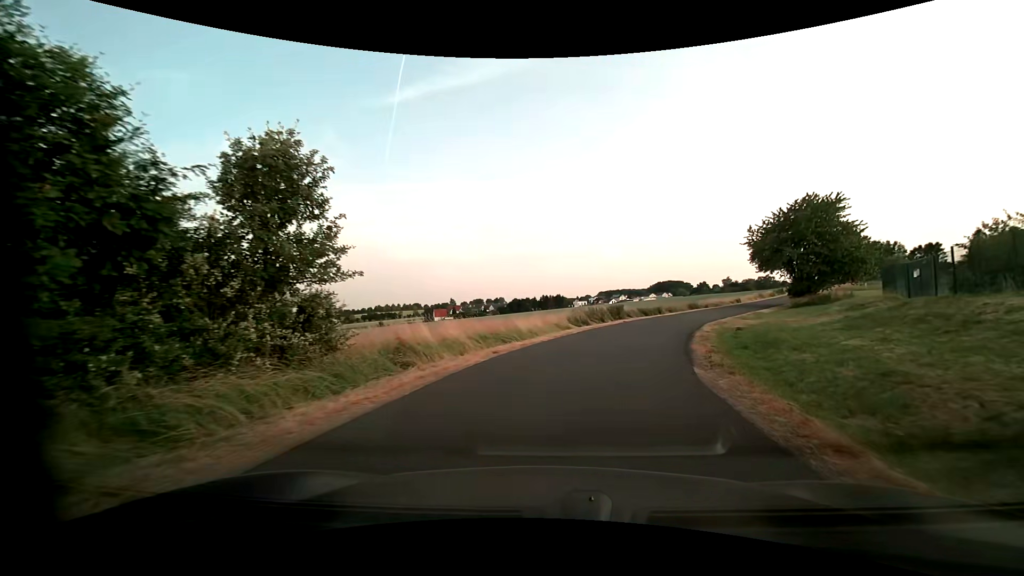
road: residential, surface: asphalt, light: Day
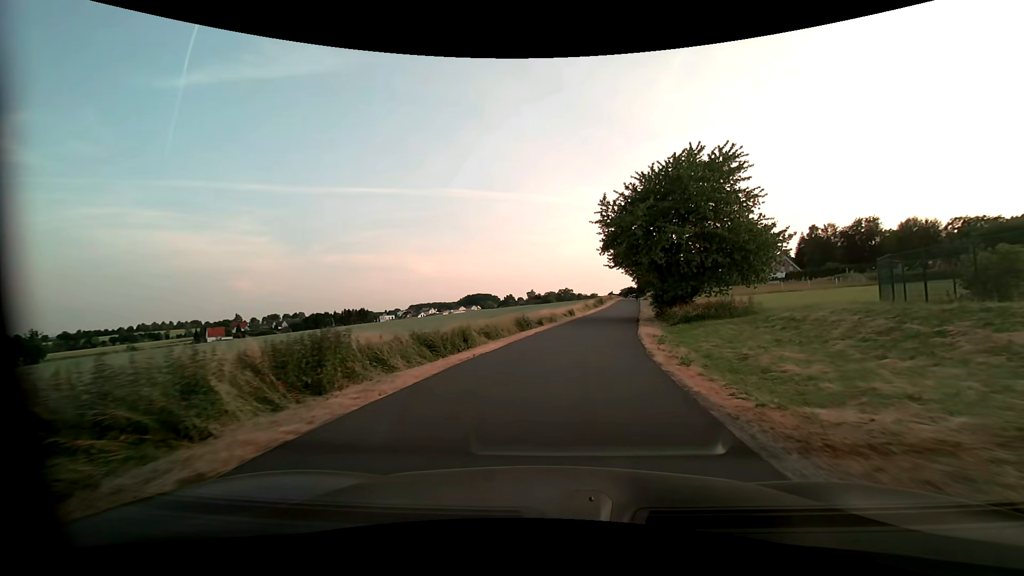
(+5.5, +27.2) m; +21°
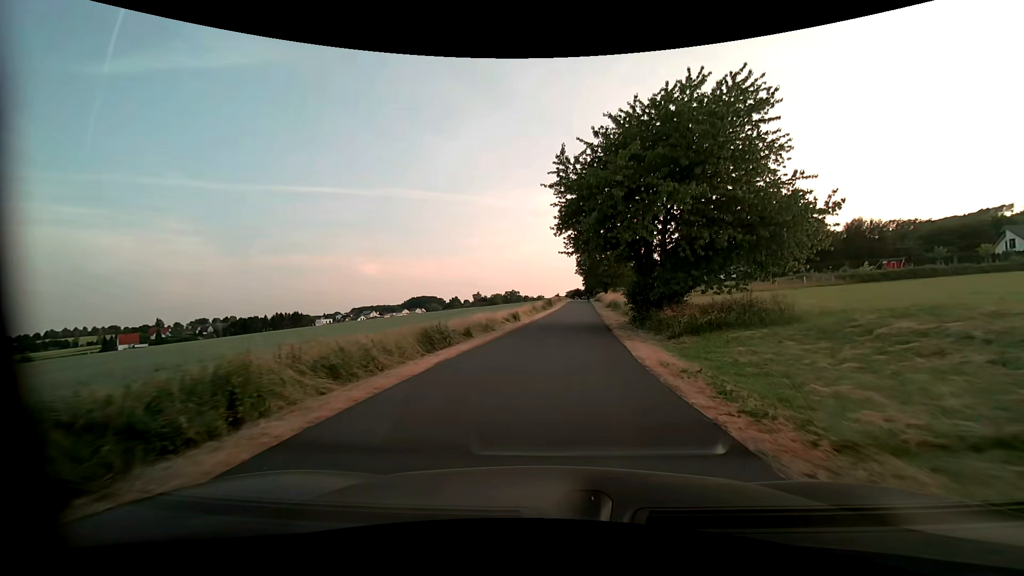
(+0.7, +12.2) m; +6°
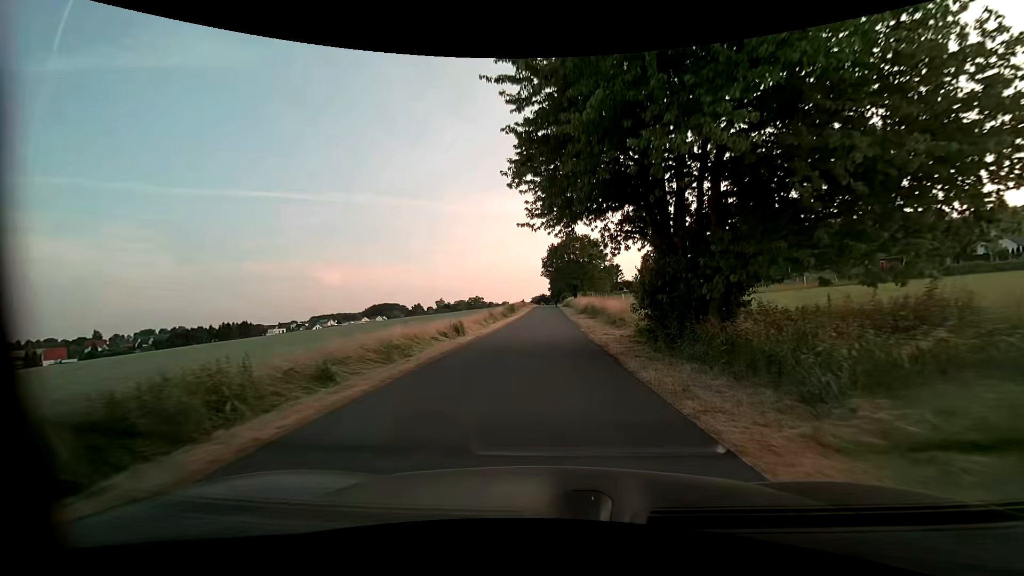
(+0.4, +12.7) m; +4°
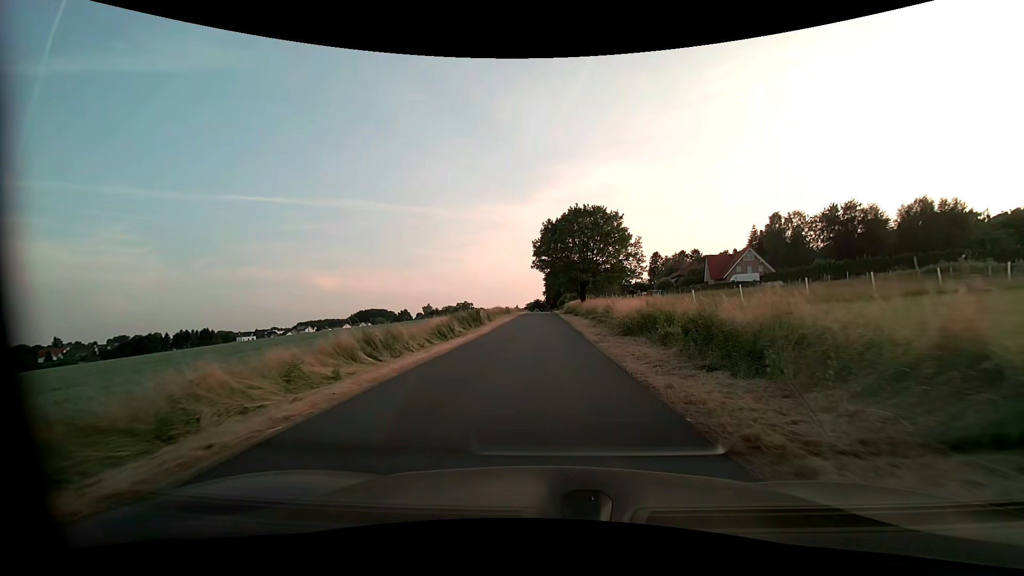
(+0.2, +33.4) m; 0°
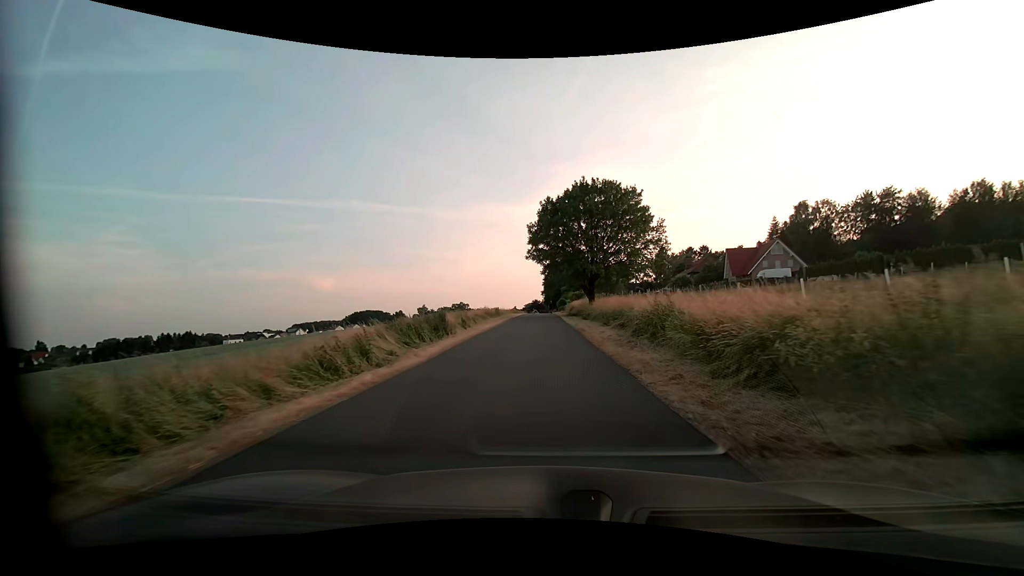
(0.0, +13.7) m; 0°
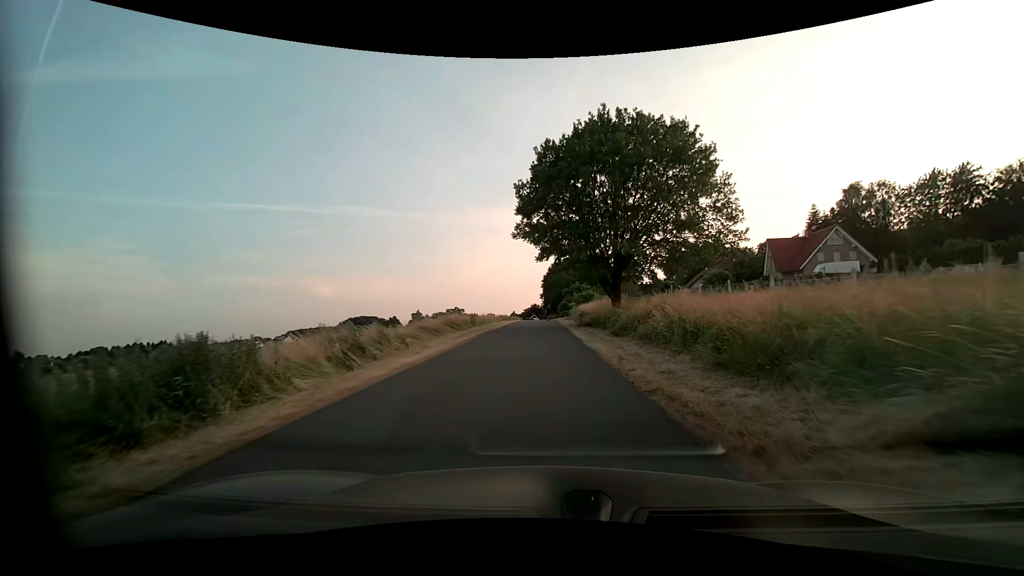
(+0.1, +19.2) m; 0°
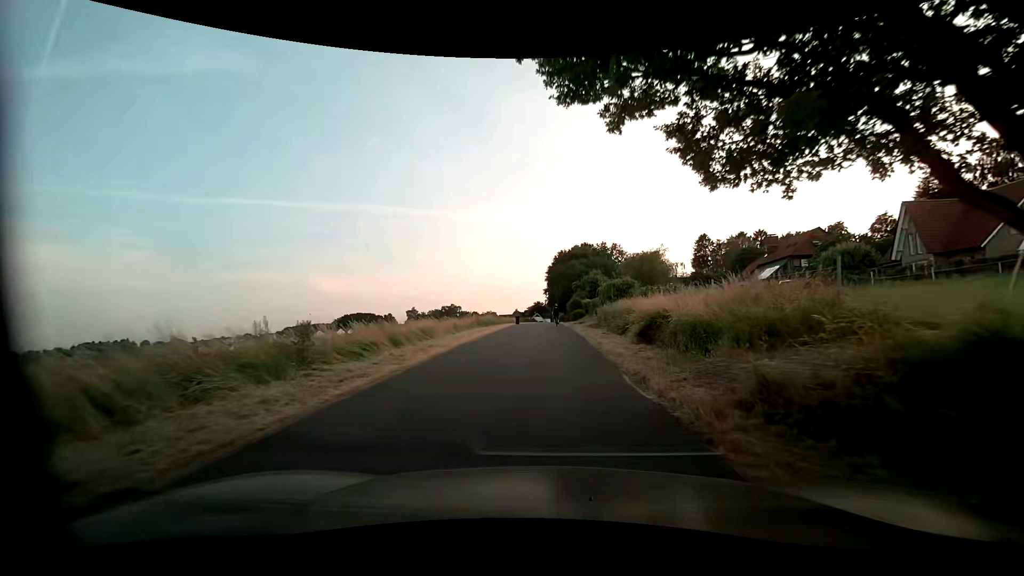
(-0.1, +29.3) m; 0°
(0, +10) (0, +20) (0, +30) (0, +40) (0, +50) (0, +60) (0, +70) (0, +80) (0, +90) (+1, +100) m
